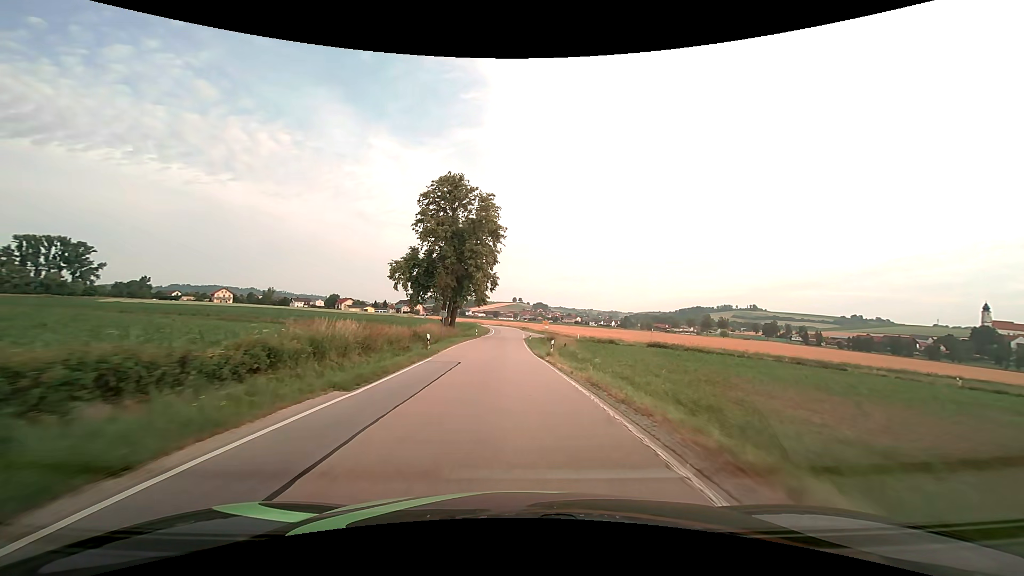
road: secondary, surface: asphalt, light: Day
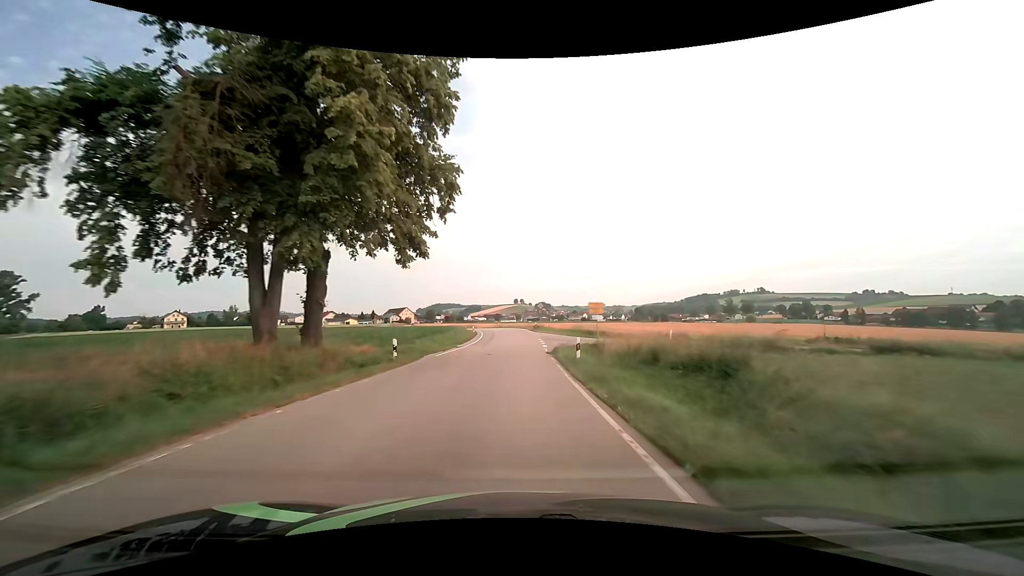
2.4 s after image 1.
(-0.4, +43.1) m; 0°
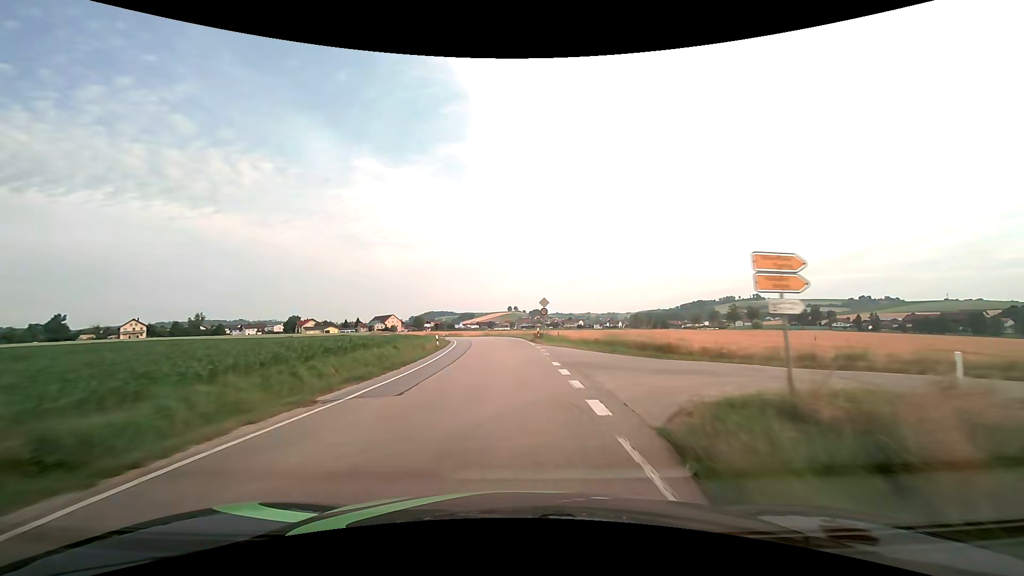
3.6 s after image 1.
(+0.1, +21.5) m; +1°
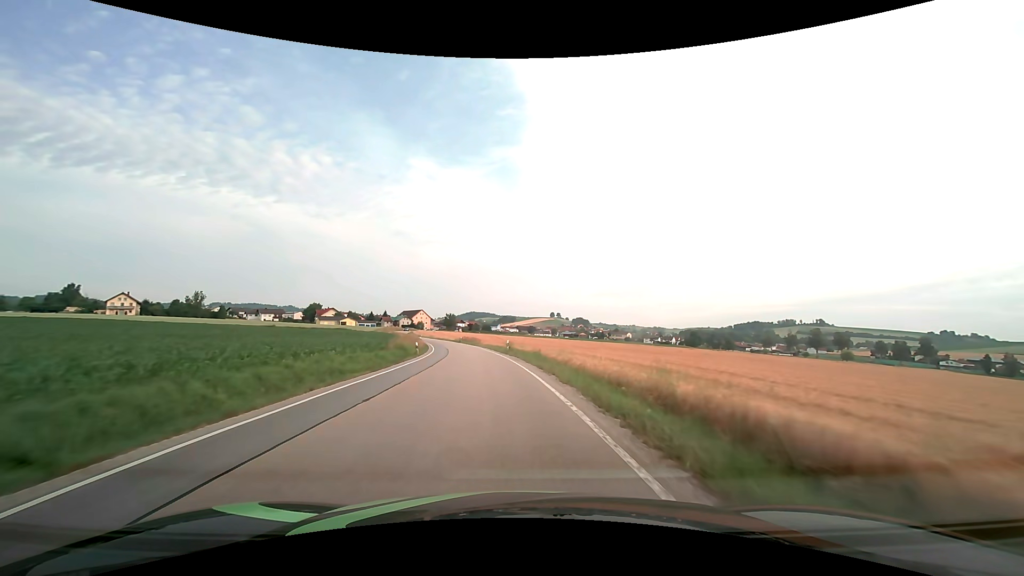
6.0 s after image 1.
(-1.1, +42.5) m; -5°
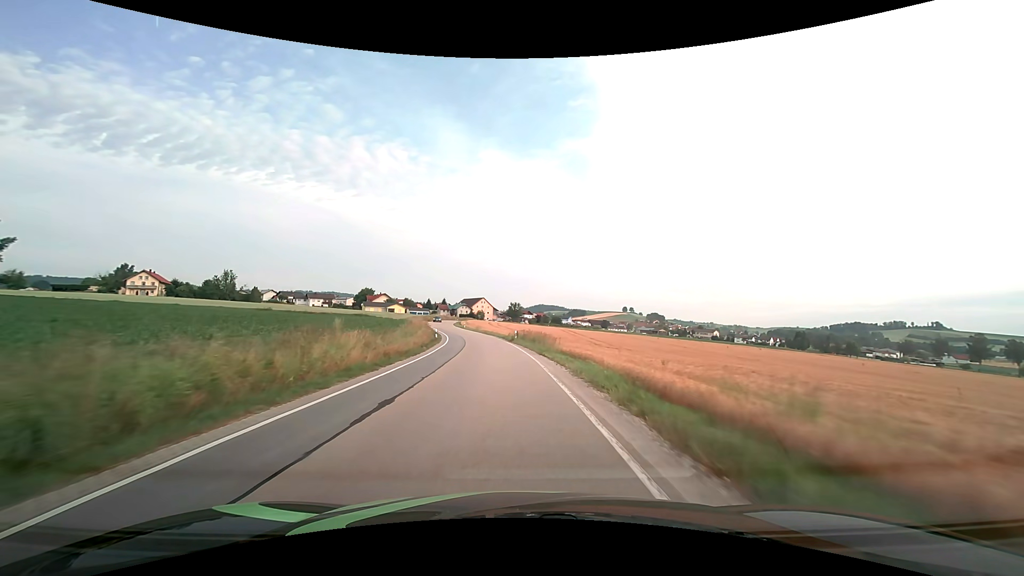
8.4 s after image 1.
(-3.5, +42.6) m; -8°
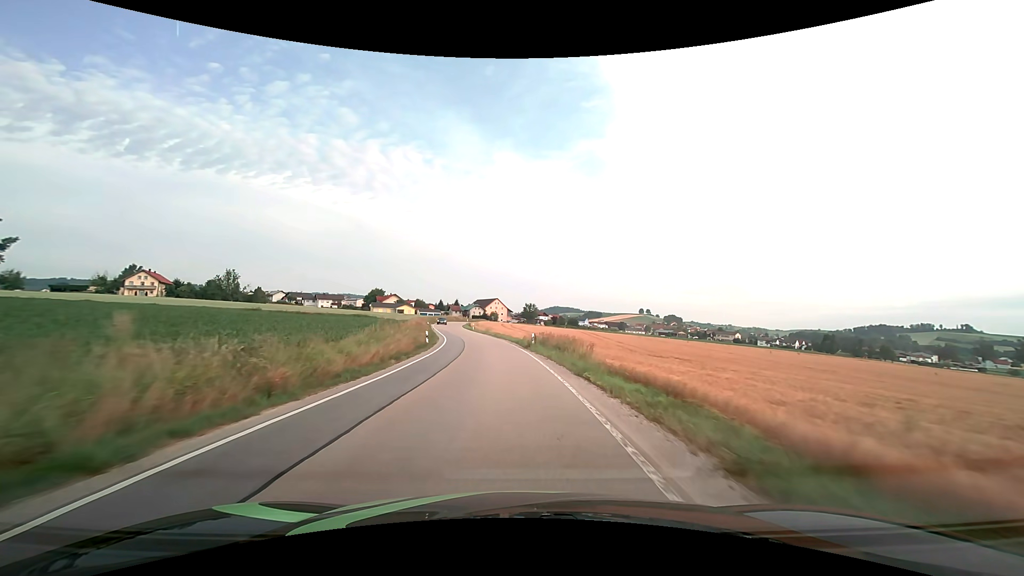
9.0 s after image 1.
(-0.2, +10.8) m; -2°
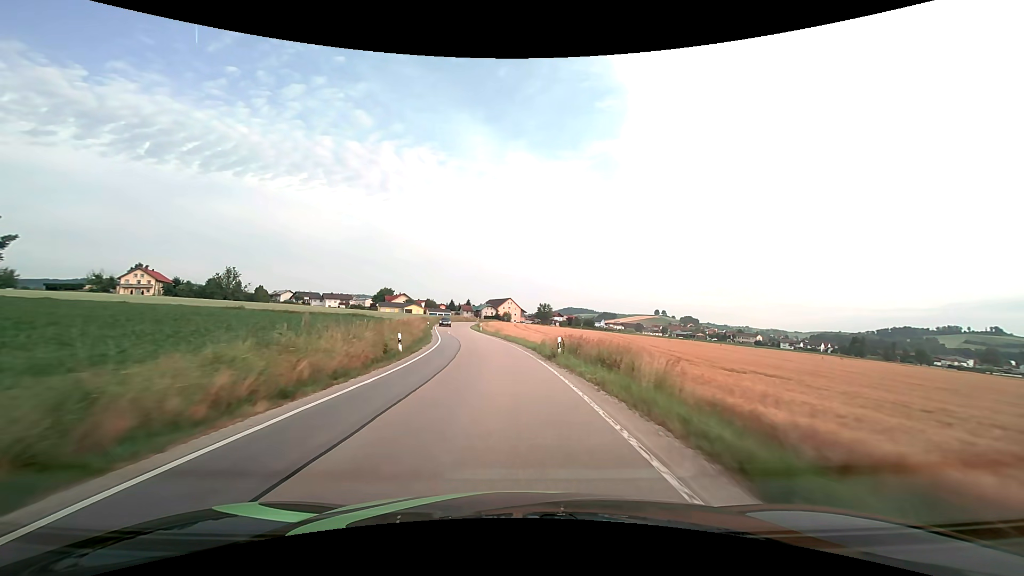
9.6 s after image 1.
(-0.1, +10.8) m; -1°
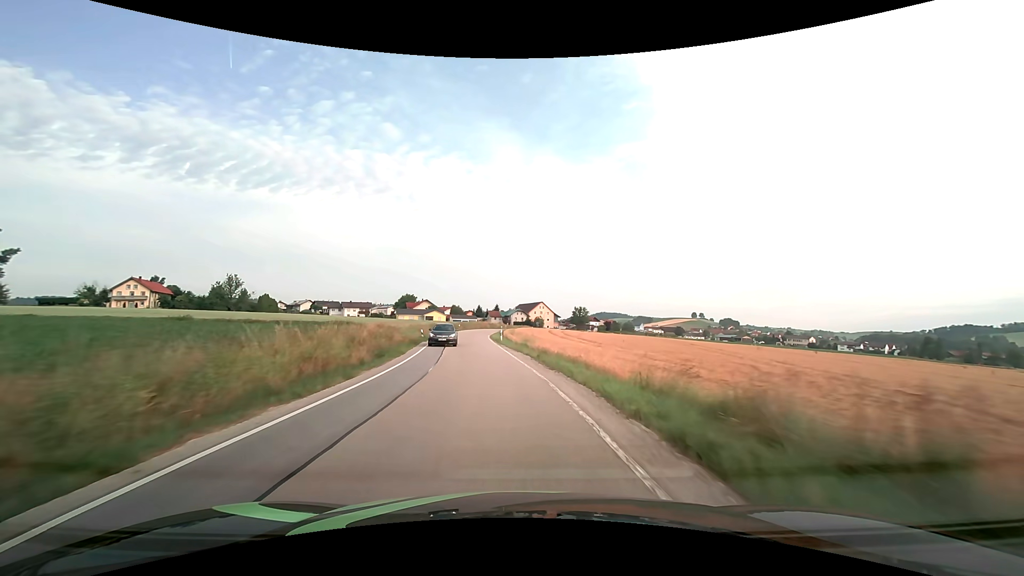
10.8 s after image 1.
(-0.5, +21.5) m; -3°
(0, +10) (-1, +20) (-2, +30) (-3, +40) (-4, +50) (-5, +60) (-5, +70) (-5, +80) (-5, +90) (-4, +100) m
